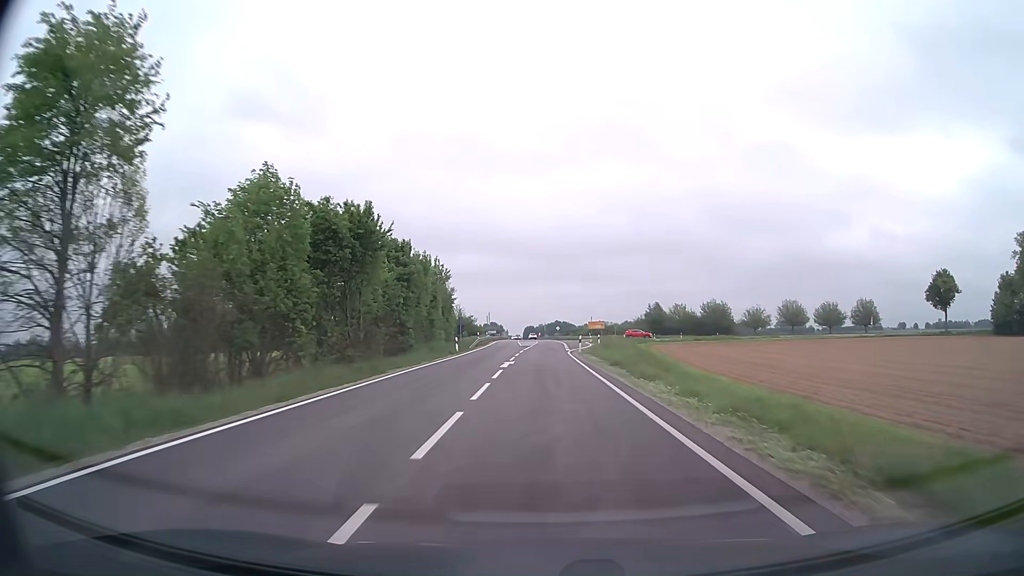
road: secondary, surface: asphalt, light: Day
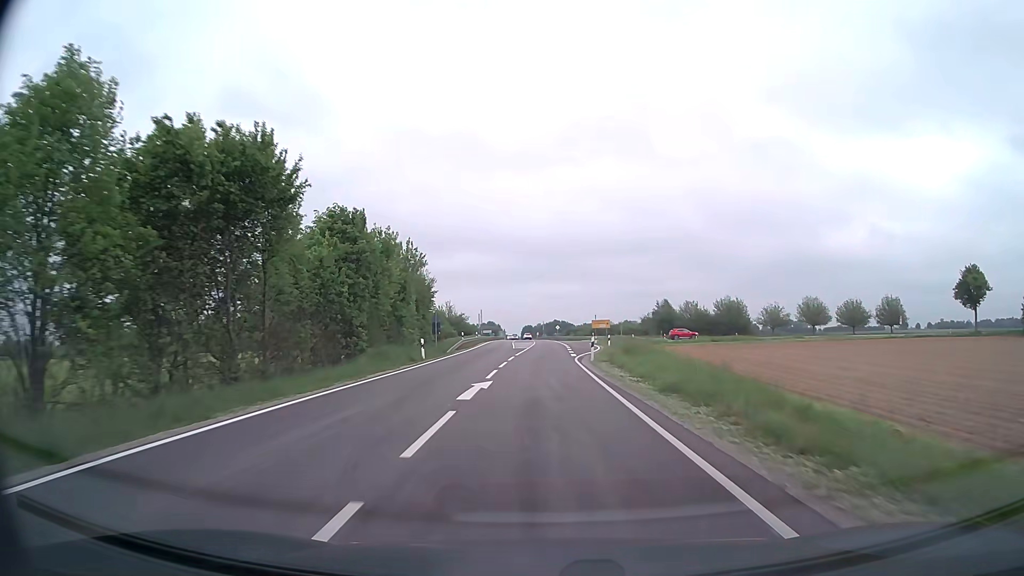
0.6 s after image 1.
(0.0, +12.0) m; 0°
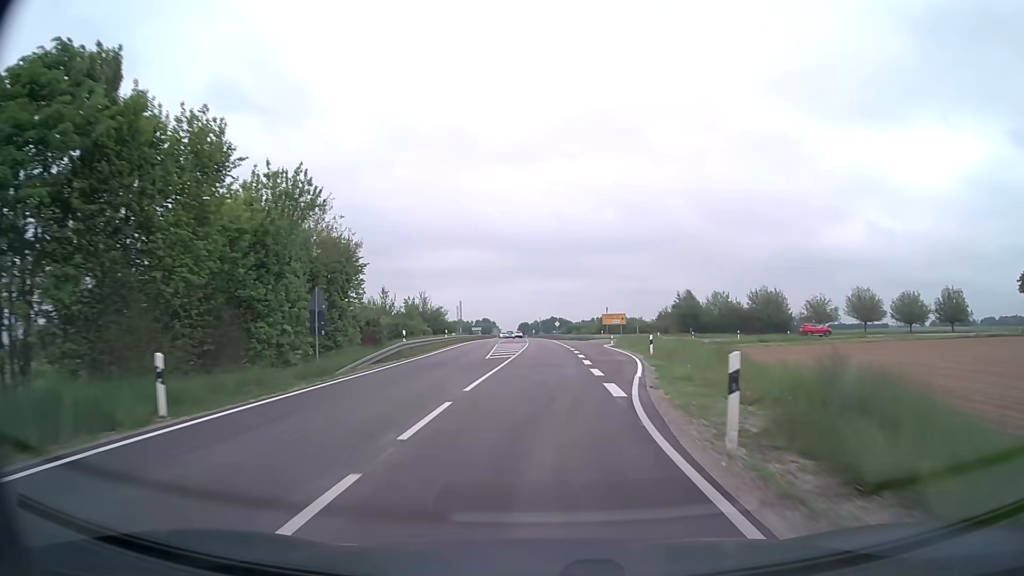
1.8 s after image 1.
(+0.1, +22.8) m; 0°
(0, +10) (0, +20) (0, +30) (0, +40) (0, +50) (0, +60) (0, +70) (0, +80) (0, +90) (-1, +100) m
